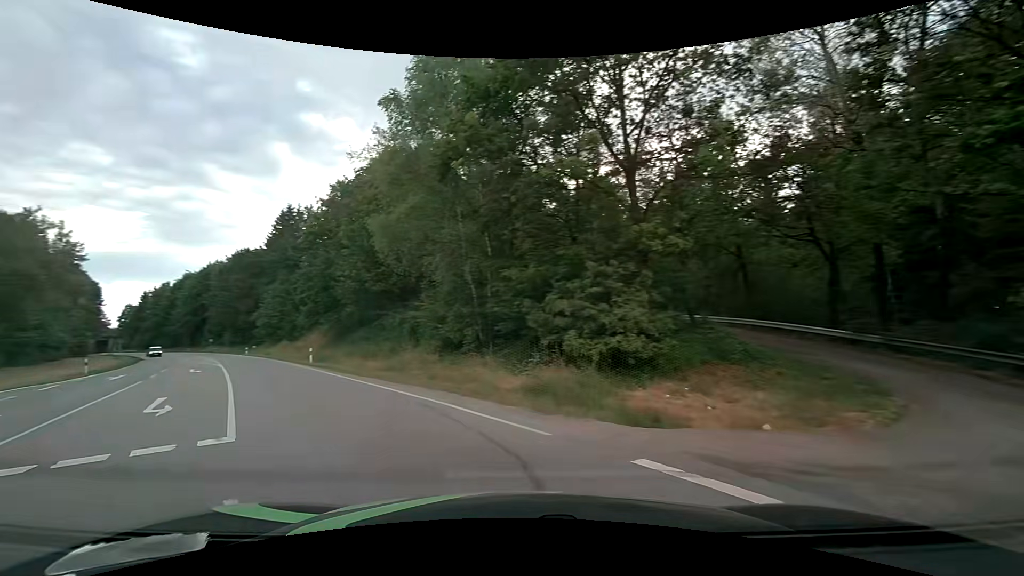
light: Day
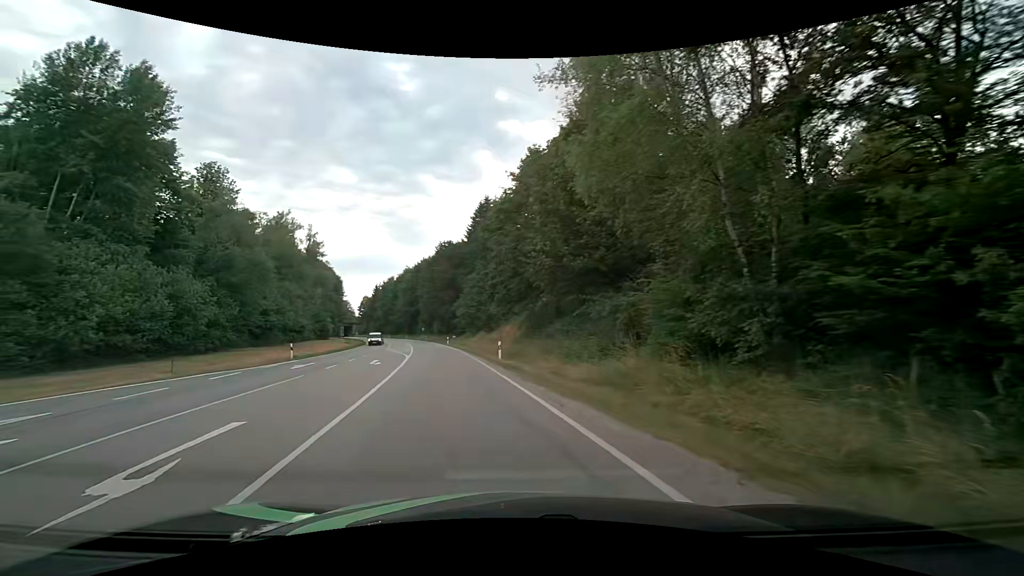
(-2.0, +8.5) m; -22°
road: secondary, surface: asphalt
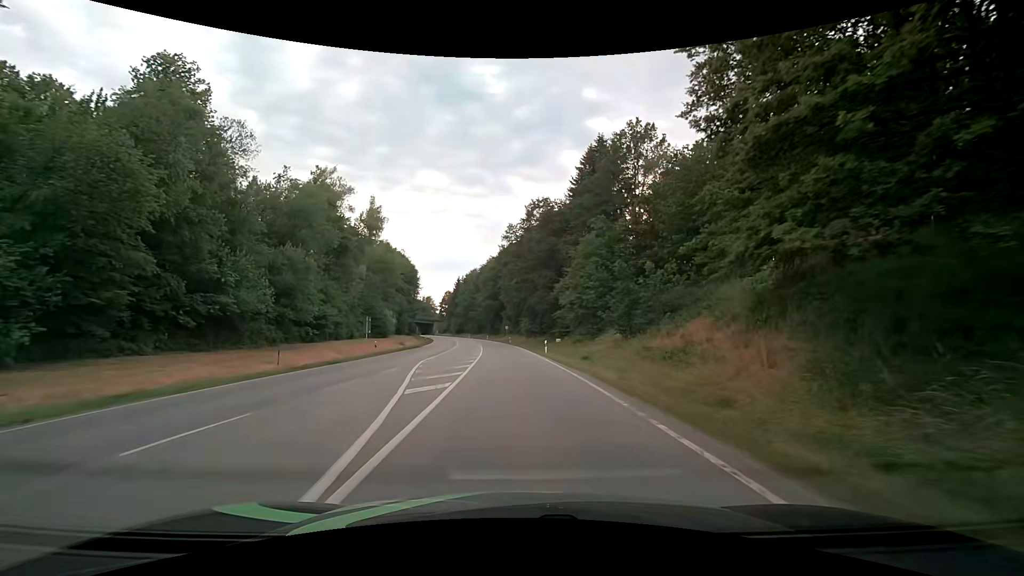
(-4.9, +29.7) m; -10°
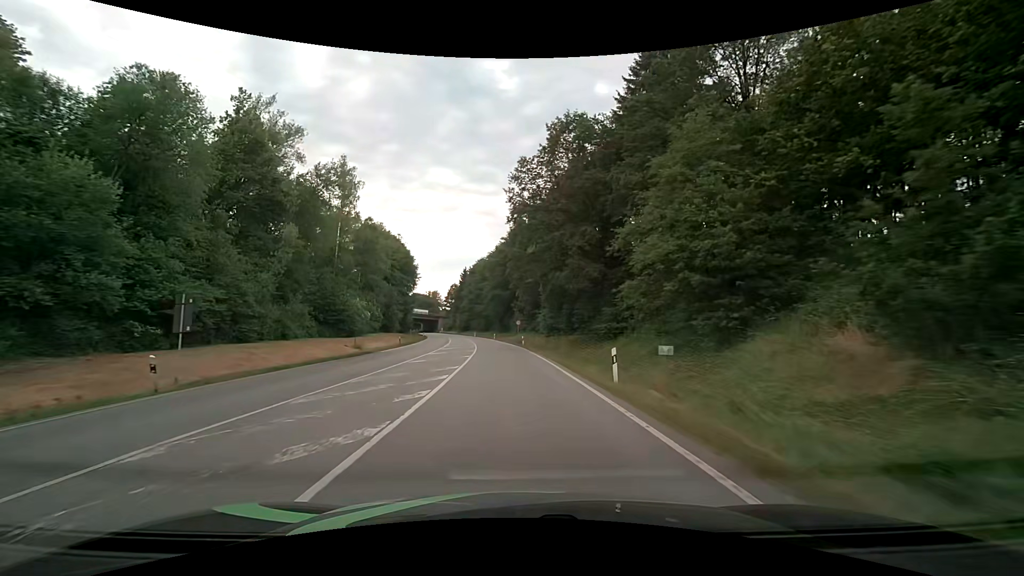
(-0.3, +23.1) m; -1°
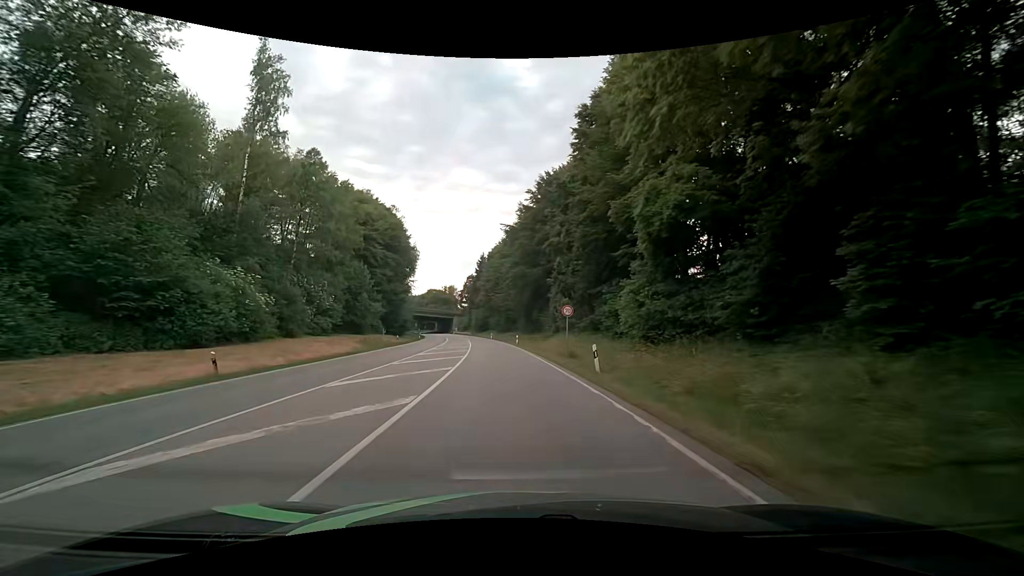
(-1.2, +34.8) m; -3°
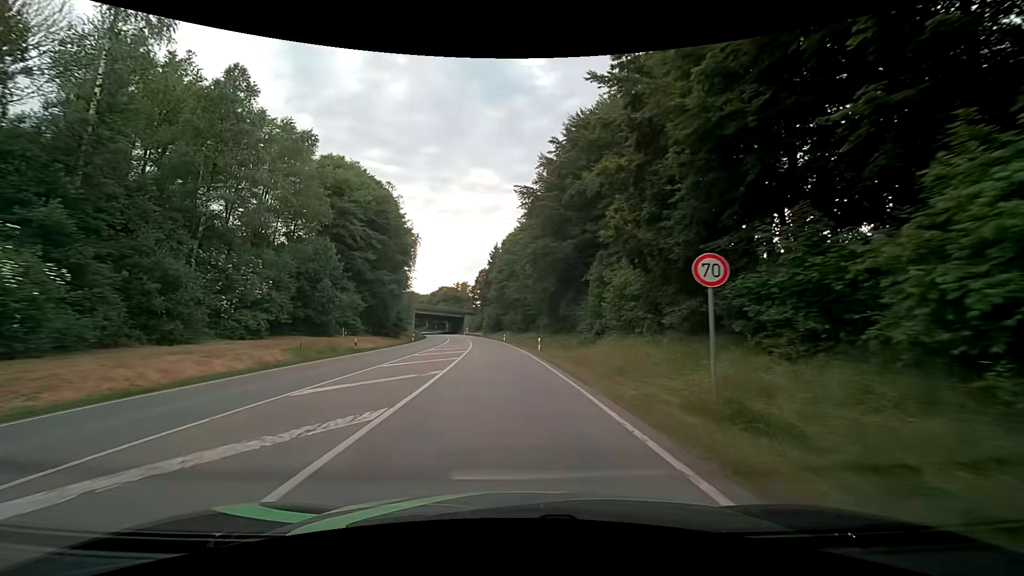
(-0.3, +18.4) m; -2°
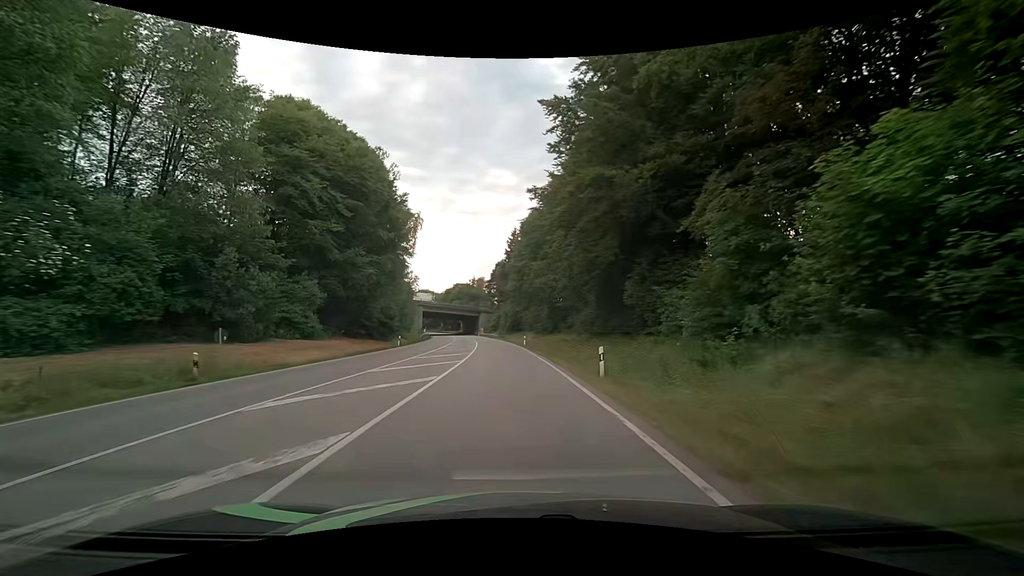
(-0.5, +18.8) m; -3°
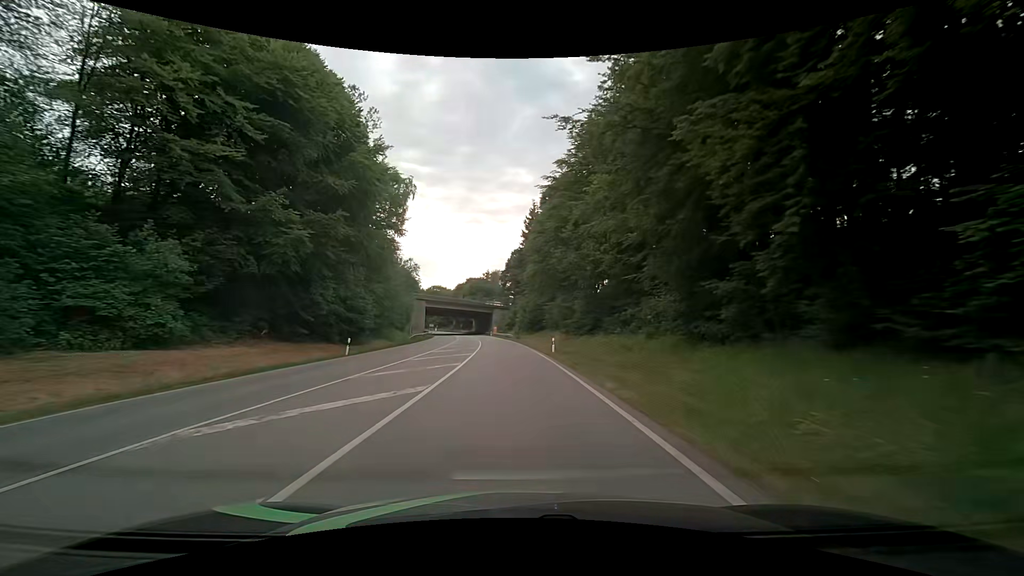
(-0.3, +19.3) m; -2°
(0, +10) (0, +20) (-1, +30) (-1, +40) (-2, +50) (-3, +60) (-4, +70) (-5, +80) (-6, +90) (-8, +100) m
